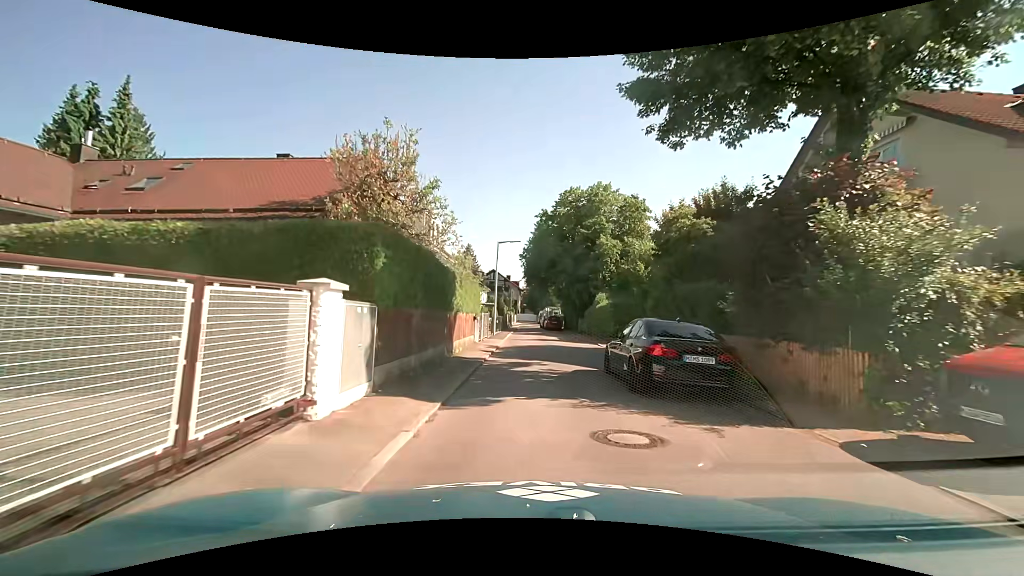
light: Day
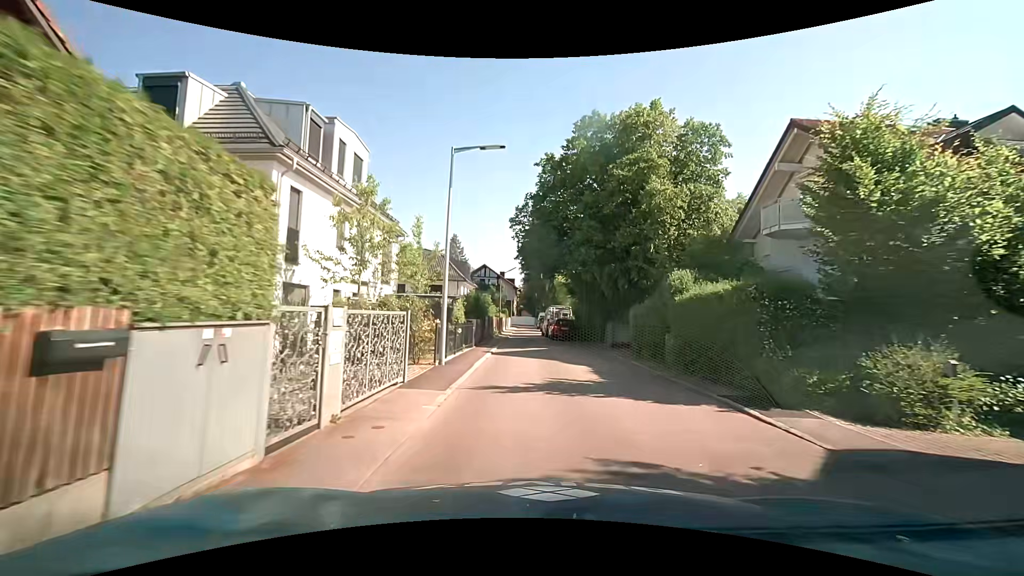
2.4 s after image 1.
(0.0, +18.7) m; 0°
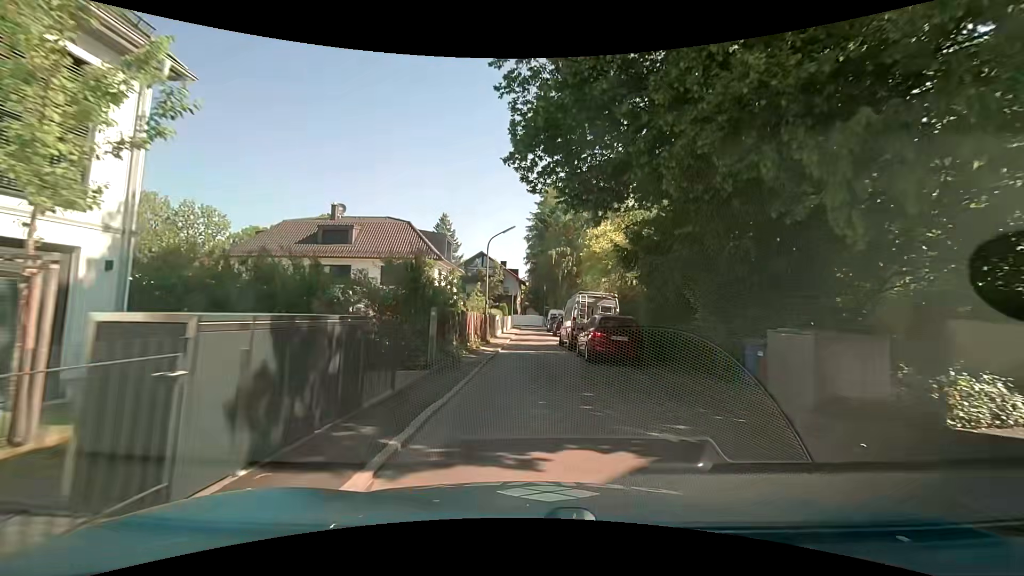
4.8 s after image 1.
(0.0, +19.2) m; 0°
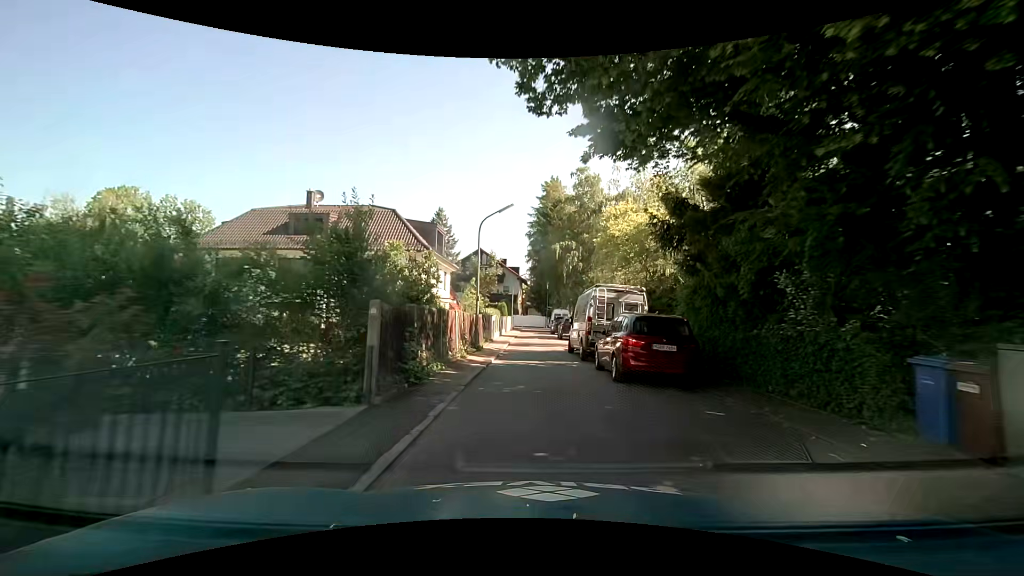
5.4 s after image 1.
(0.0, +5.0) m; 0°
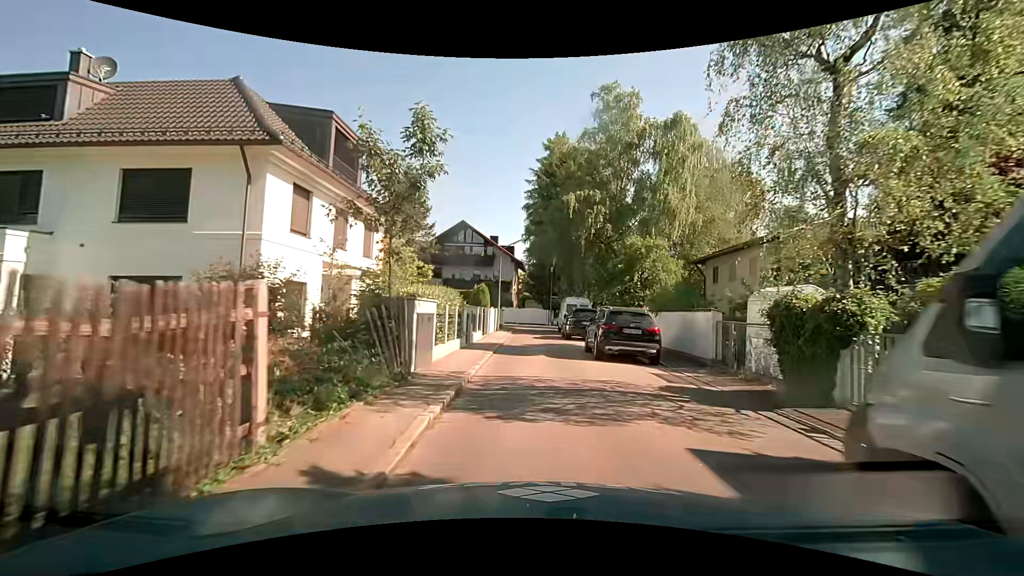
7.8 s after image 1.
(0.0, +19.1) m; +1°
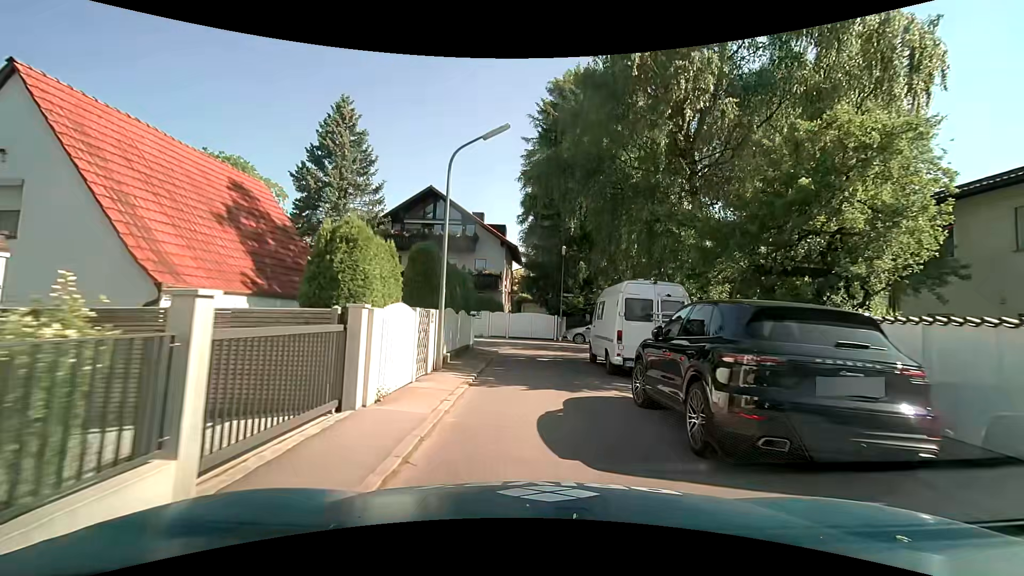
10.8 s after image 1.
(-0.1, +19.9) m; 0°
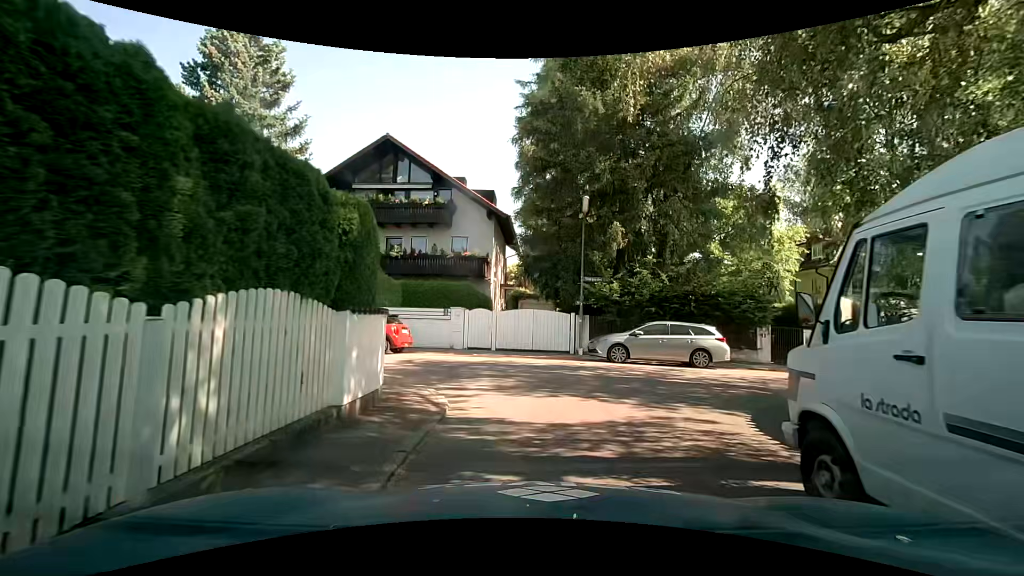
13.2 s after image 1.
(0.0, +12.4) m; +1°
